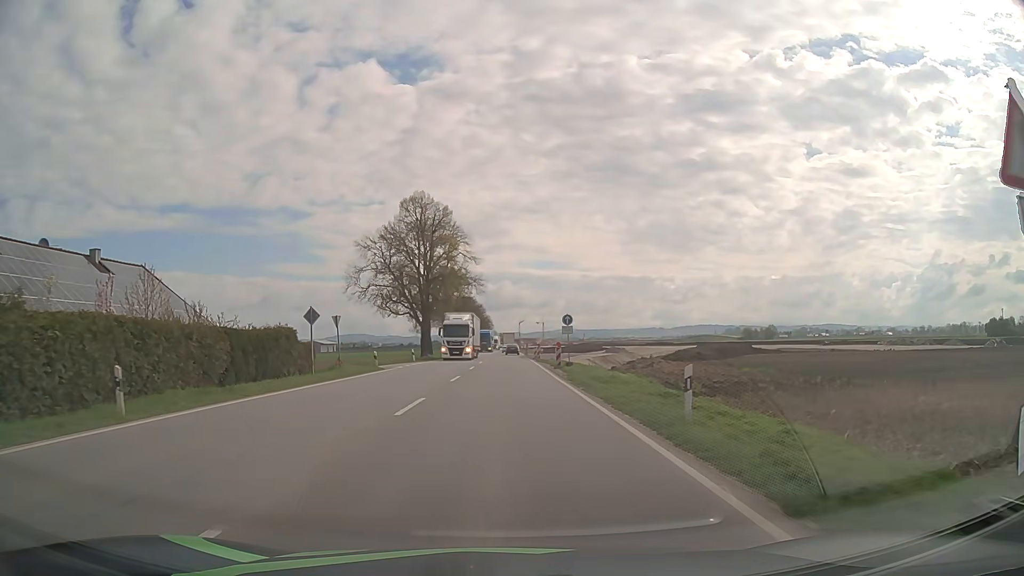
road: primary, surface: asphalt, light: Day
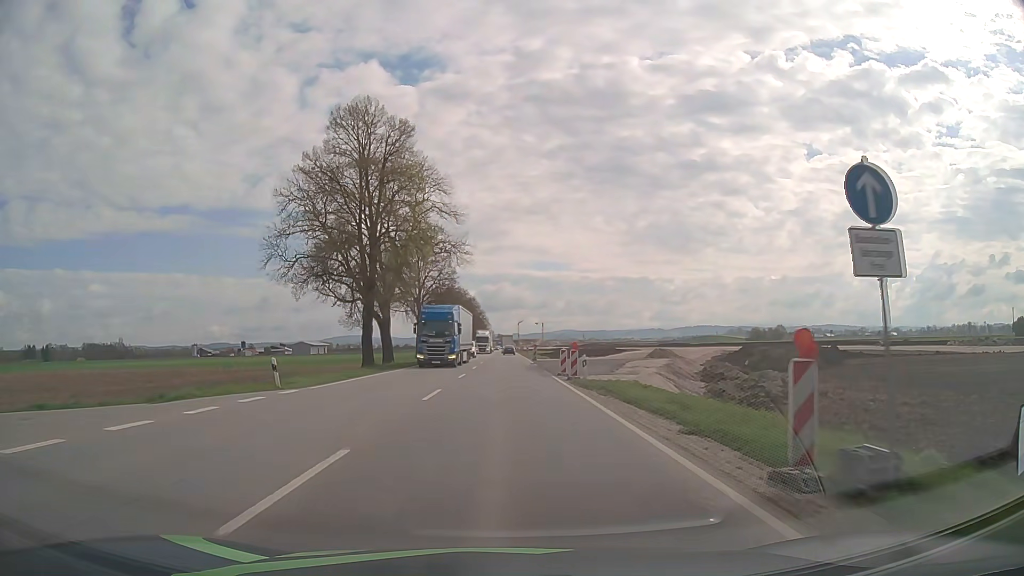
(-0.3, +32.1) m; -1°
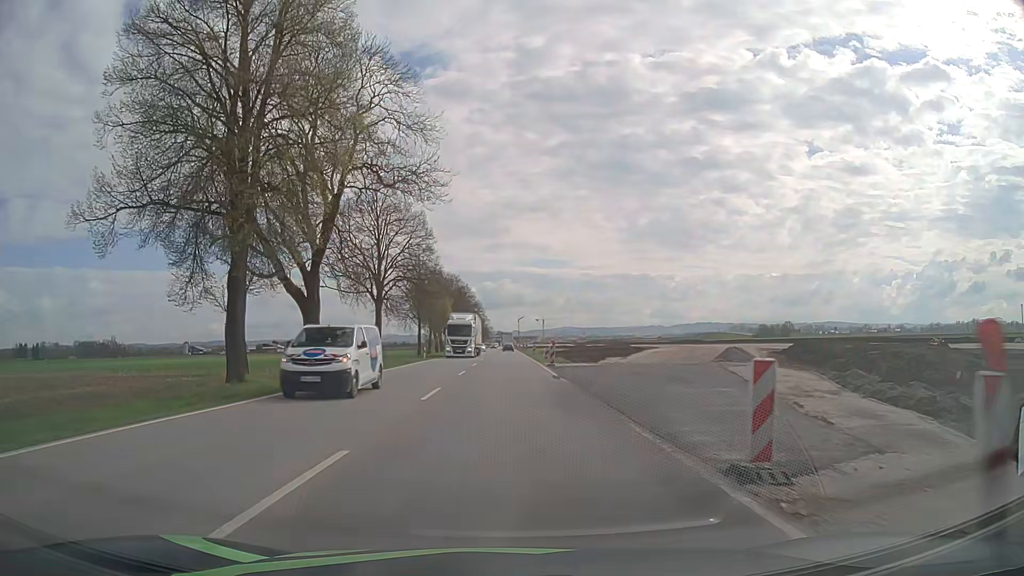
(+0.1, +24.2) m; 0°
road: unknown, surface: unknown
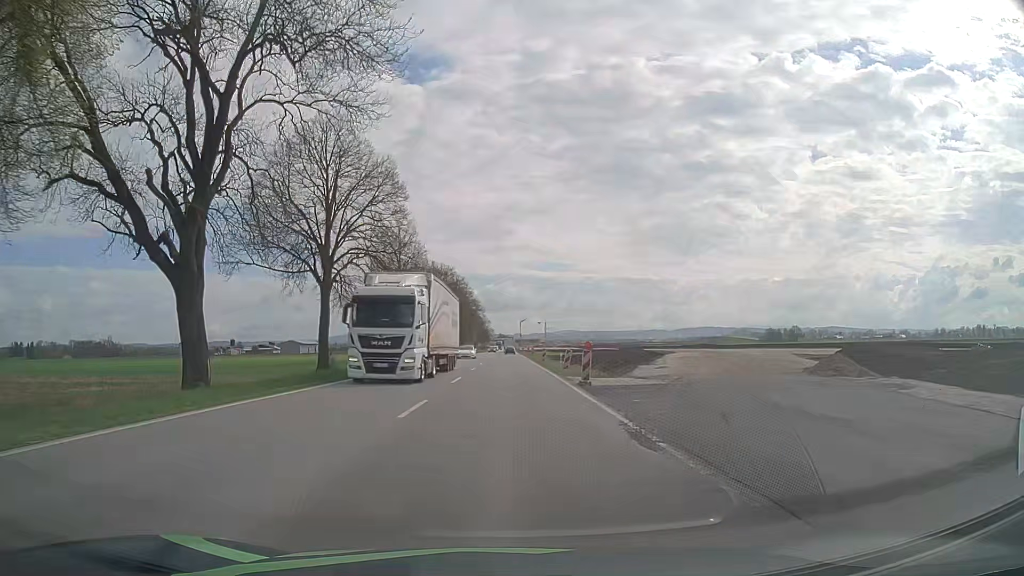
(-0.1, +16.1) m; 0°
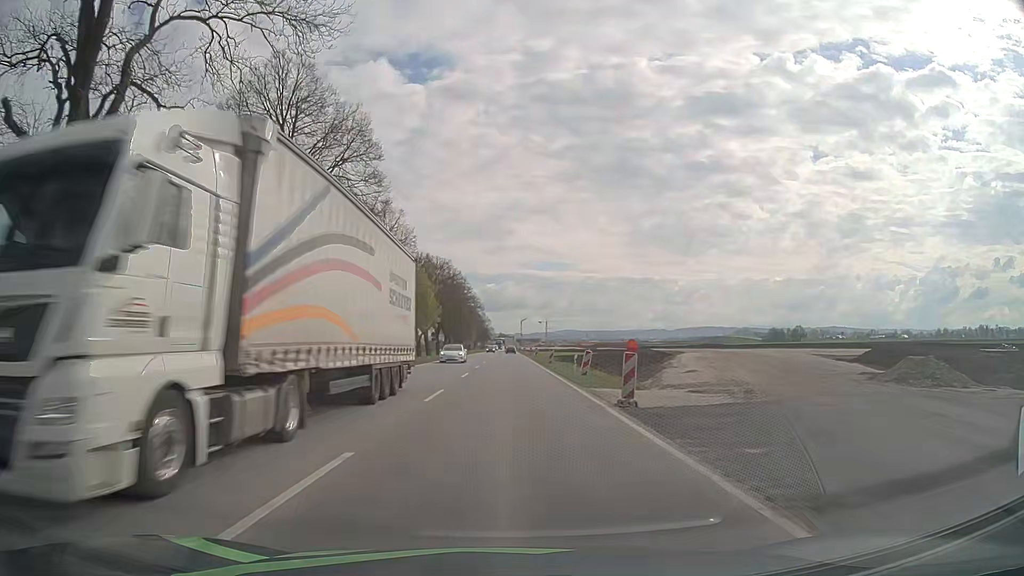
(0.0, +8.1) m; -1°
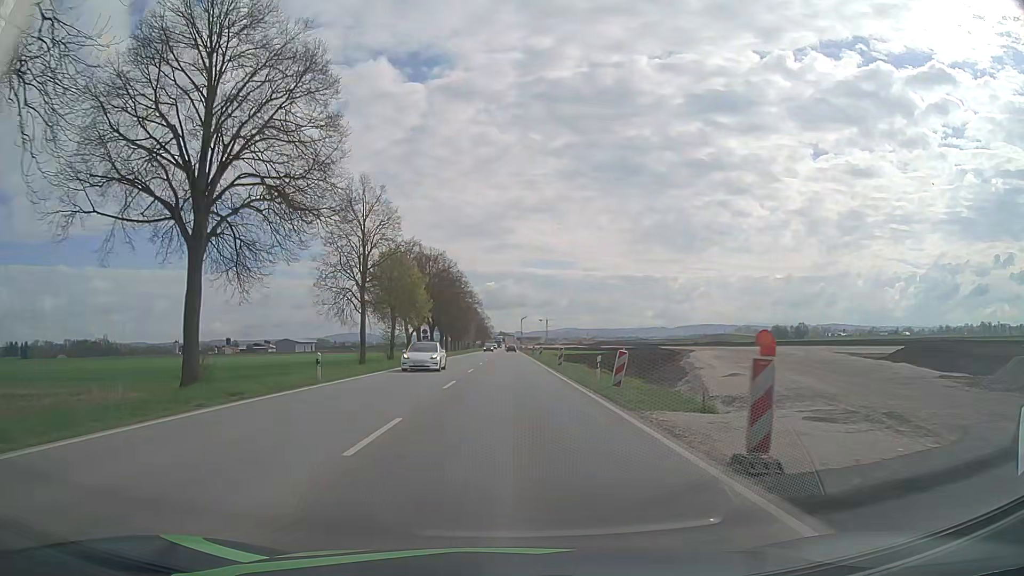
(+0.1, +8.1) m; +1°
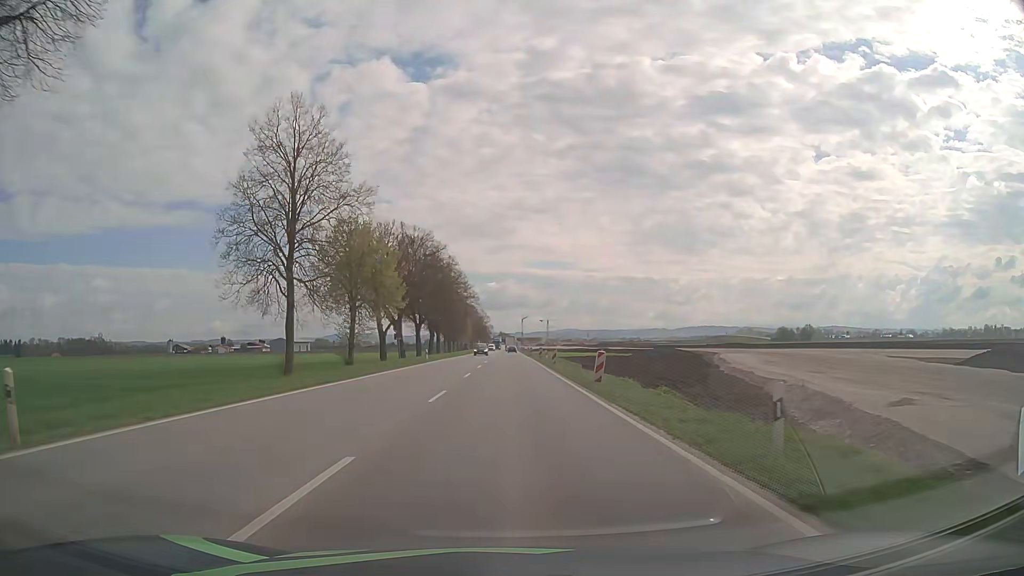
(-0.1, +16.2) m; 0°
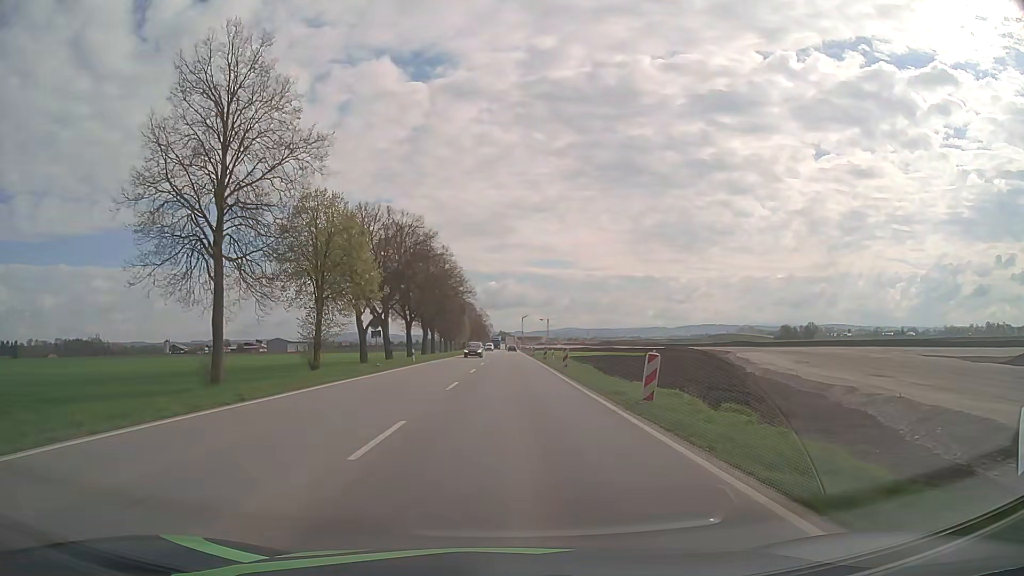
(0.0, +8.1) m; 0°
(0, +10) (0, +20) (0, +30) (0, +40) (0, +50) (0, +60) (0, +70) (0, +80) (0, +90) (0, +100) m
